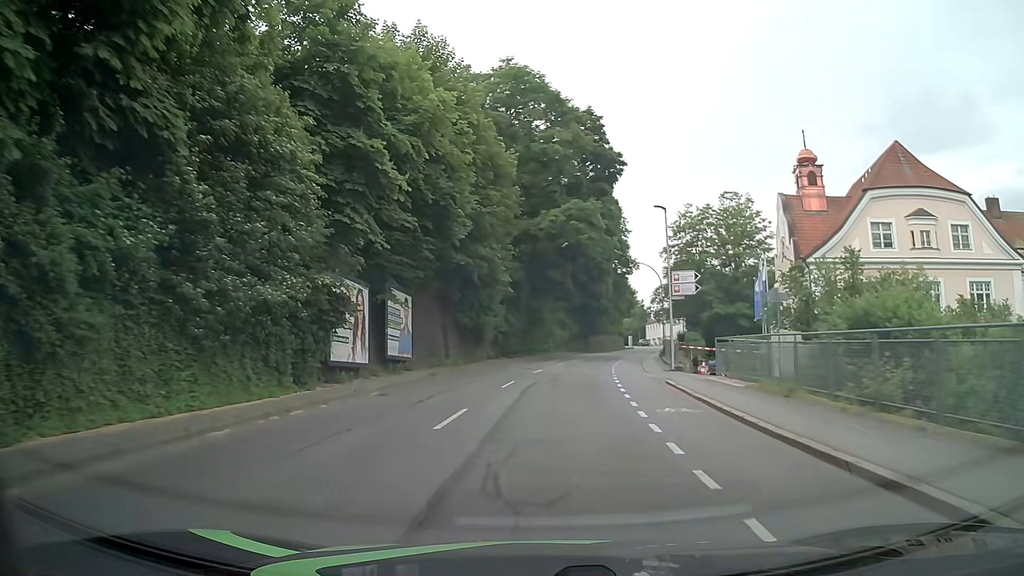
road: tertiary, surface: asphalt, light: Day
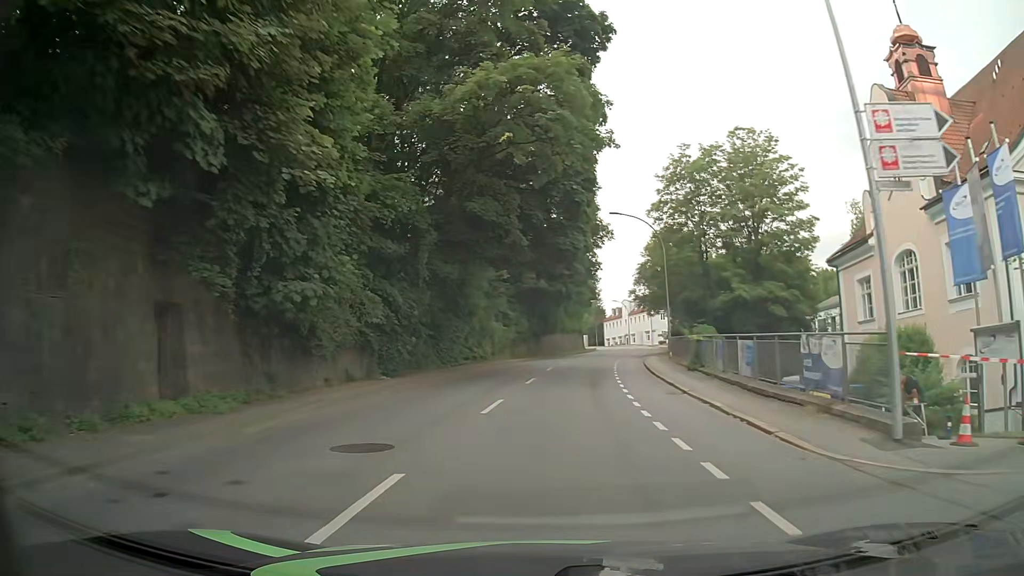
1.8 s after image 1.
(+0.7, +24.3) m; +4°
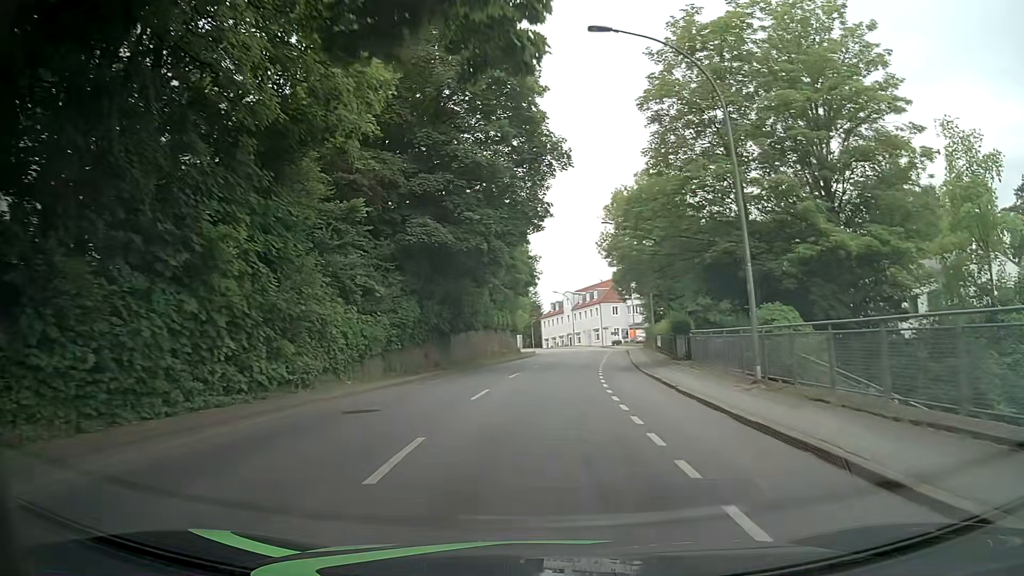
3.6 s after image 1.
(+1.1, +24.5) m; +7°
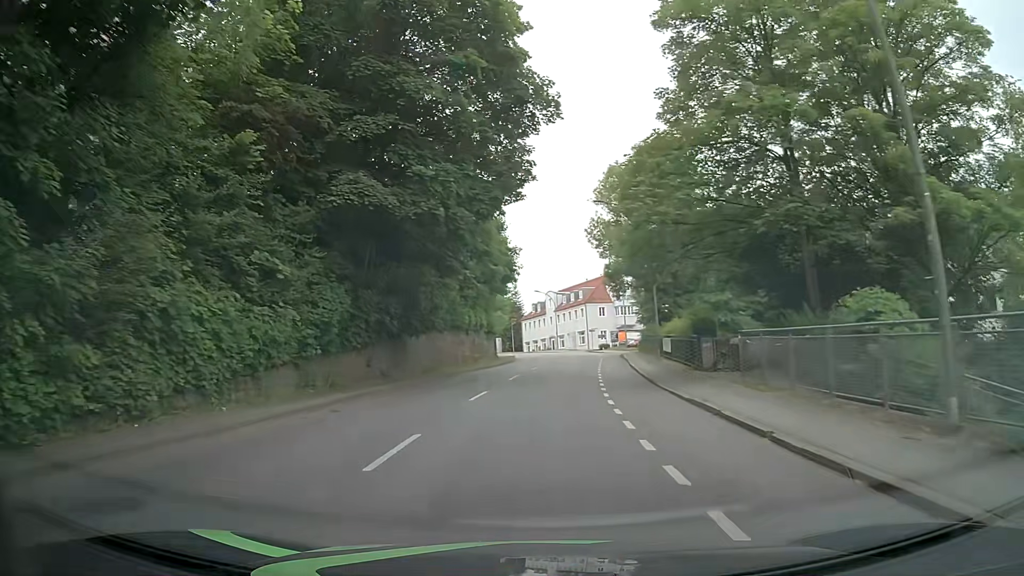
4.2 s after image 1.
(-0.1, +8.2) m; 0°
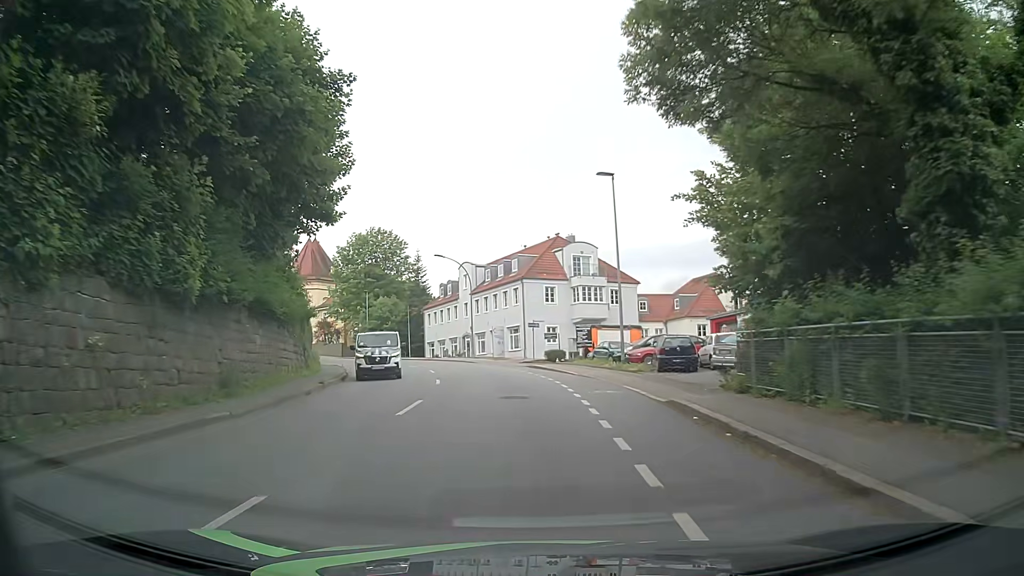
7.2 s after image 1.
(+2.9, +40.1) m; +7°
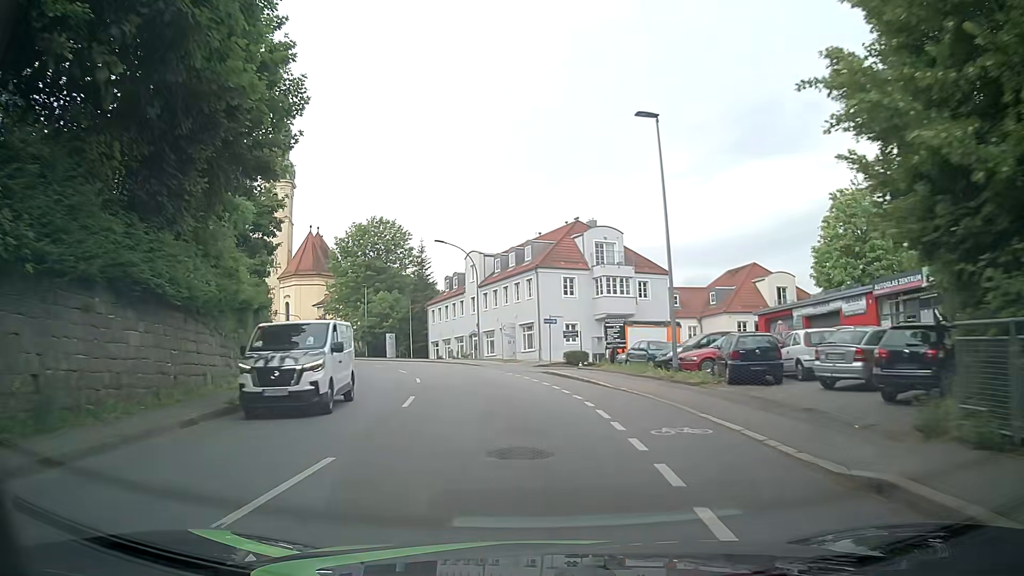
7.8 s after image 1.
(-0.1, +7.9) m; -2°
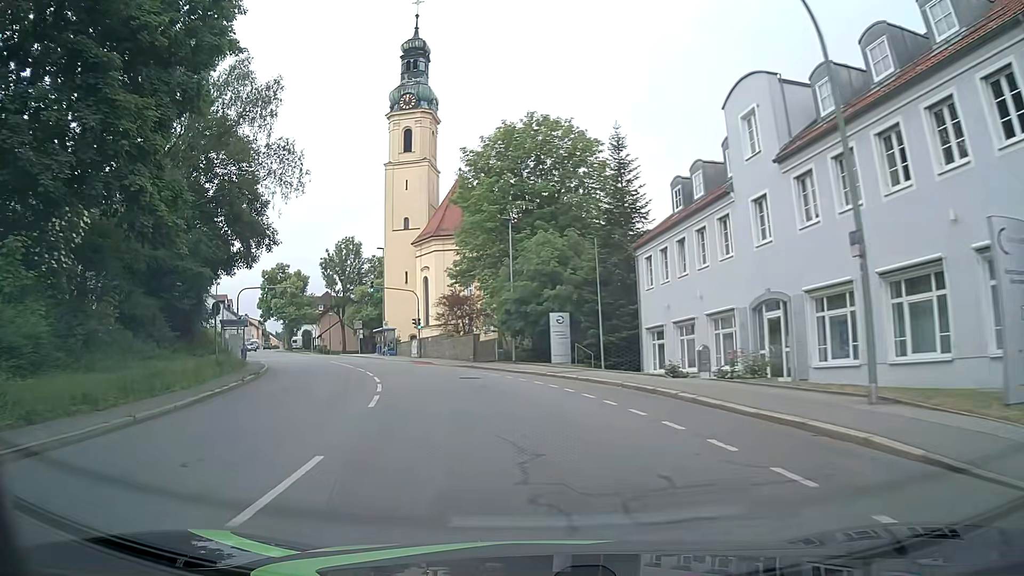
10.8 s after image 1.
(-5.3, +38.2) m; -17°
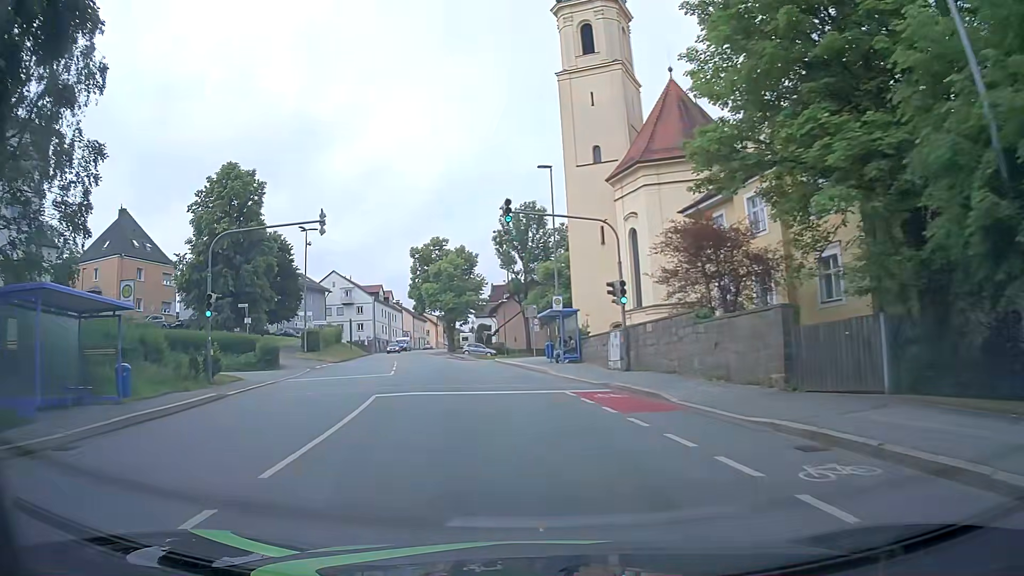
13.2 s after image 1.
(-4.6, +29.7) m; -18°
(0, +10) (-2, +20) (-4, +30) (-6, +39) (-8, +49) (-11, +59) (-13, +69) (-15, +78) (-17, +88) (-18, +98) m
